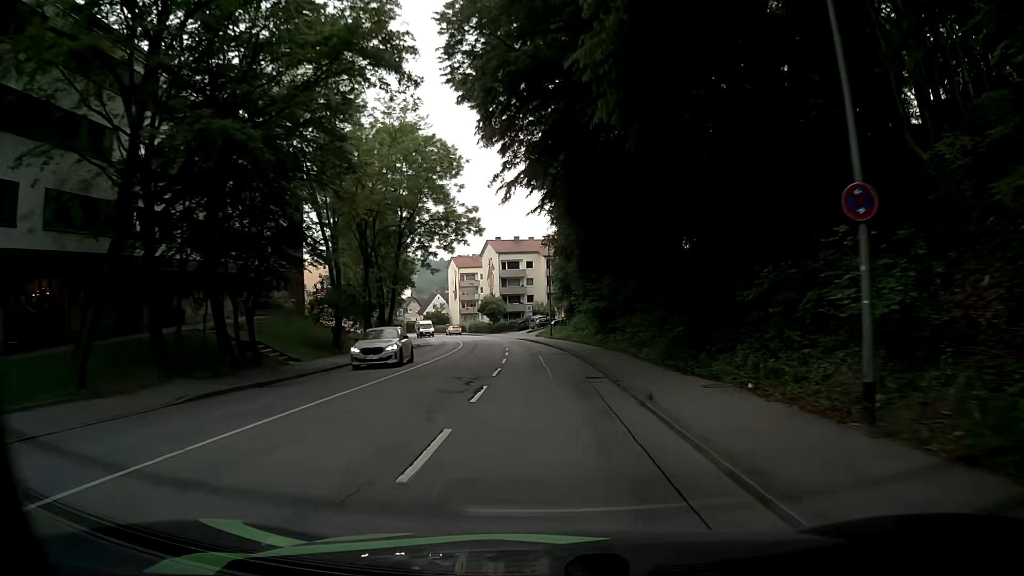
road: tertiary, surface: asphalt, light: Day
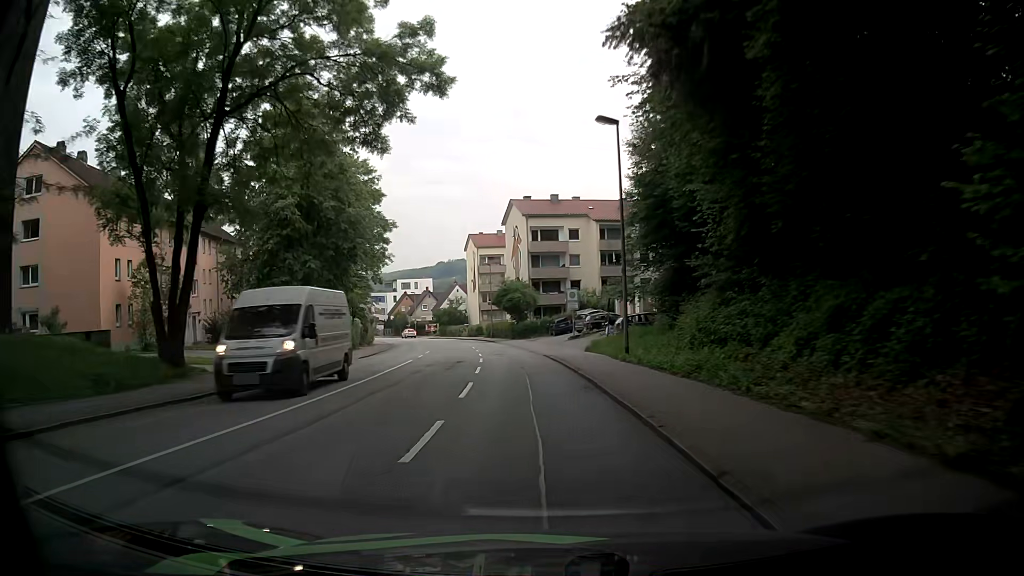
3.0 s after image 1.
(-0.7, +36.0) m; -2°
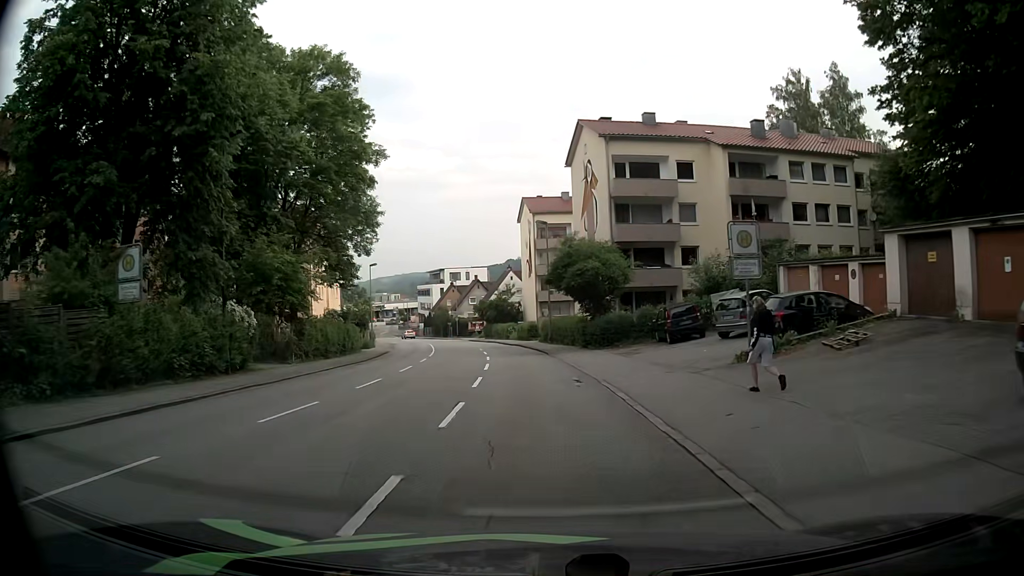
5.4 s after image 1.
(-2.7, +28.6) m; -9°
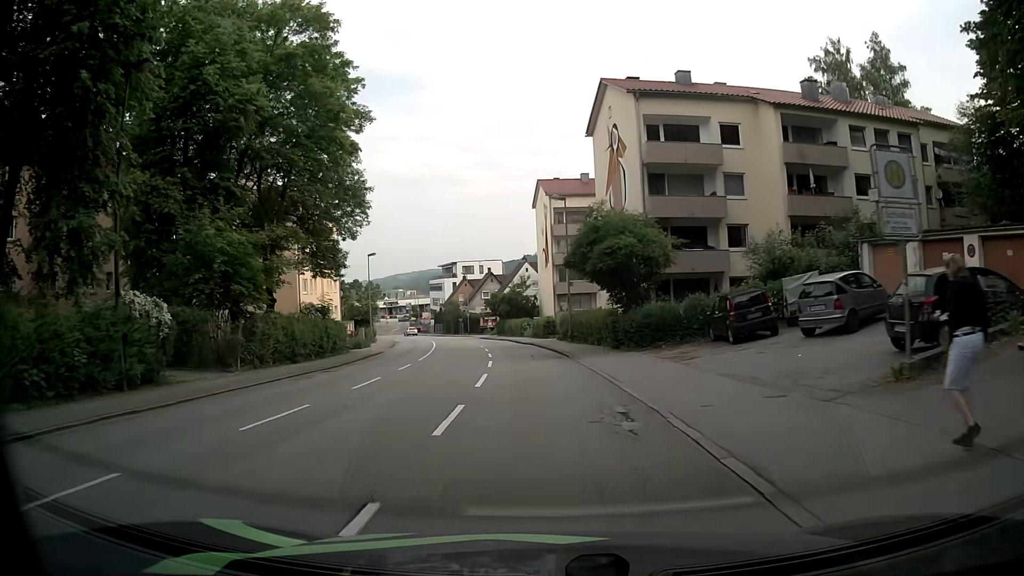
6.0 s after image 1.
(-0.1, +7.2) m; -1°
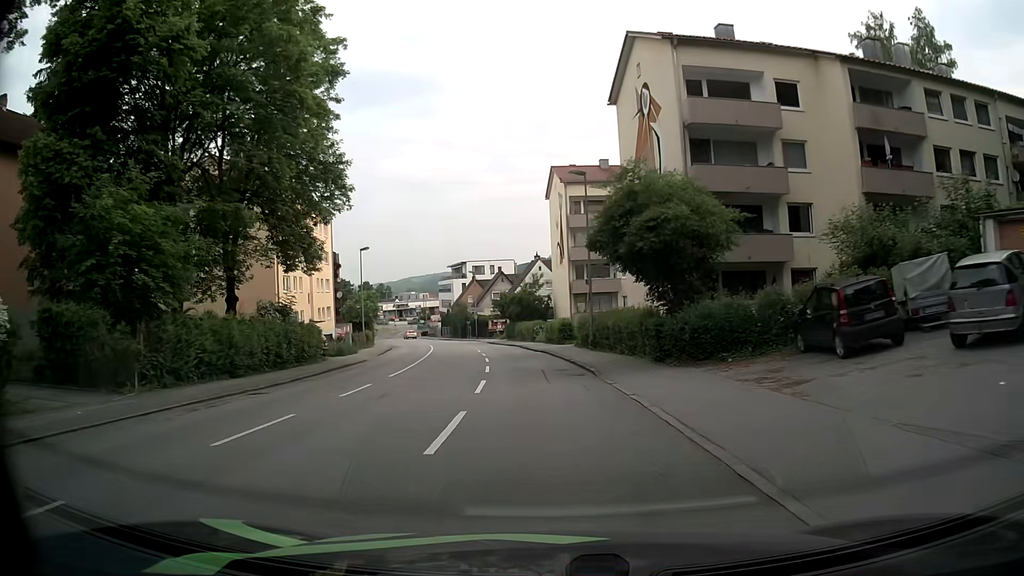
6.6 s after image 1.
(-0.1, +7.2) m; -1°
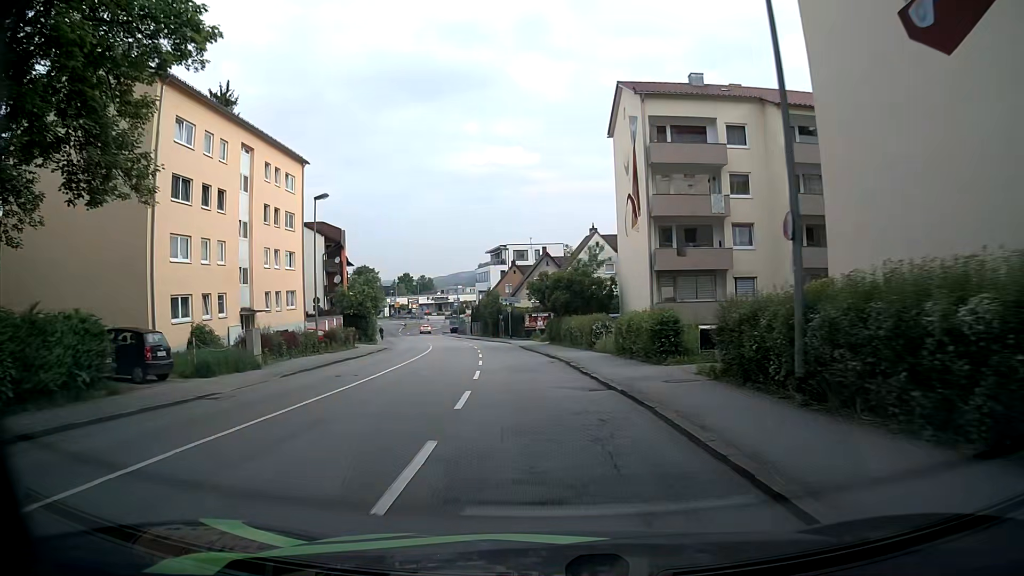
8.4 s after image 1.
(-0.7, +21.4) m; -5°
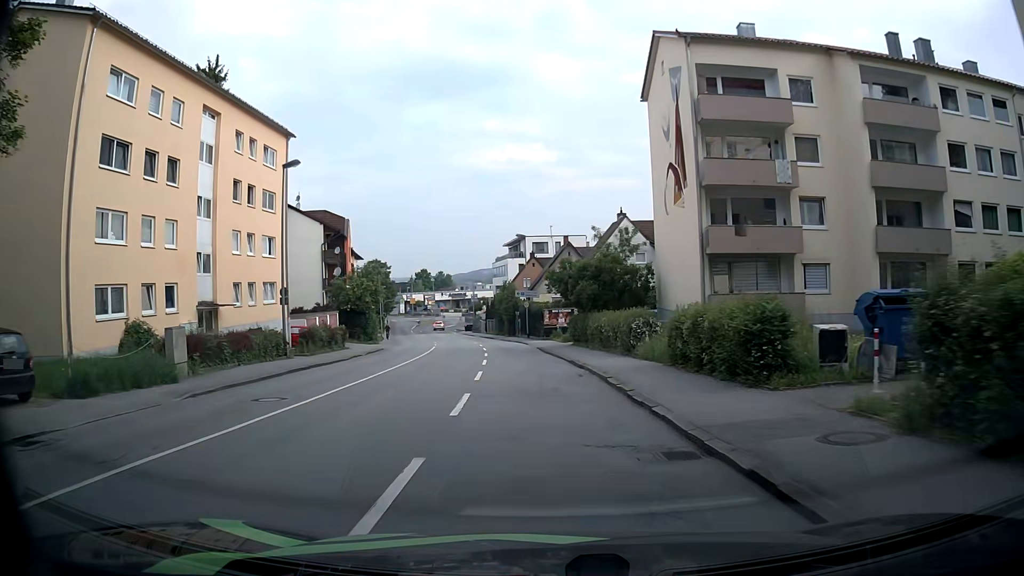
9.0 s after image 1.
(-0.1, +7.1) m; -2°
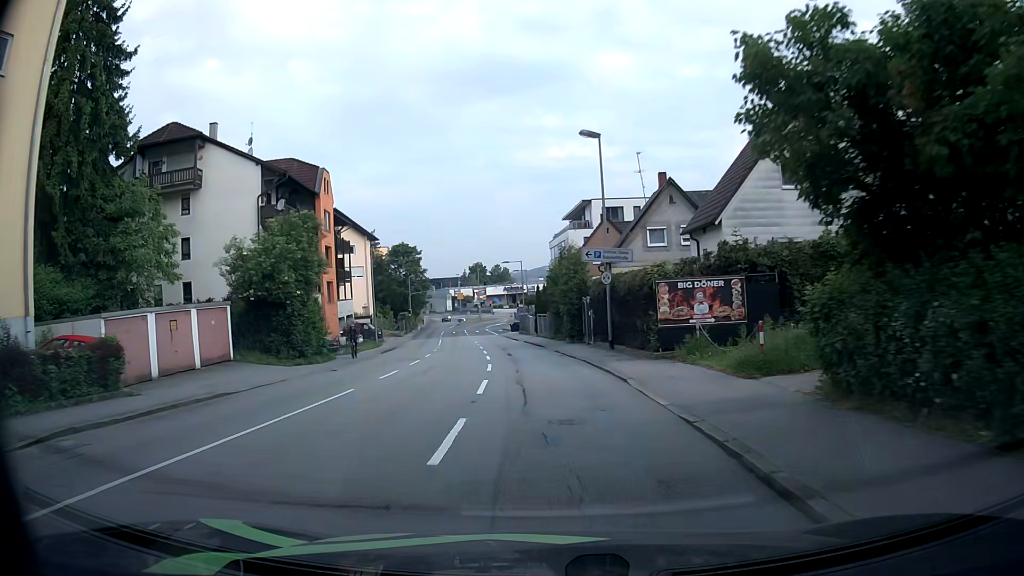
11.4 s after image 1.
(-1.1, +28.1) m; -4°
